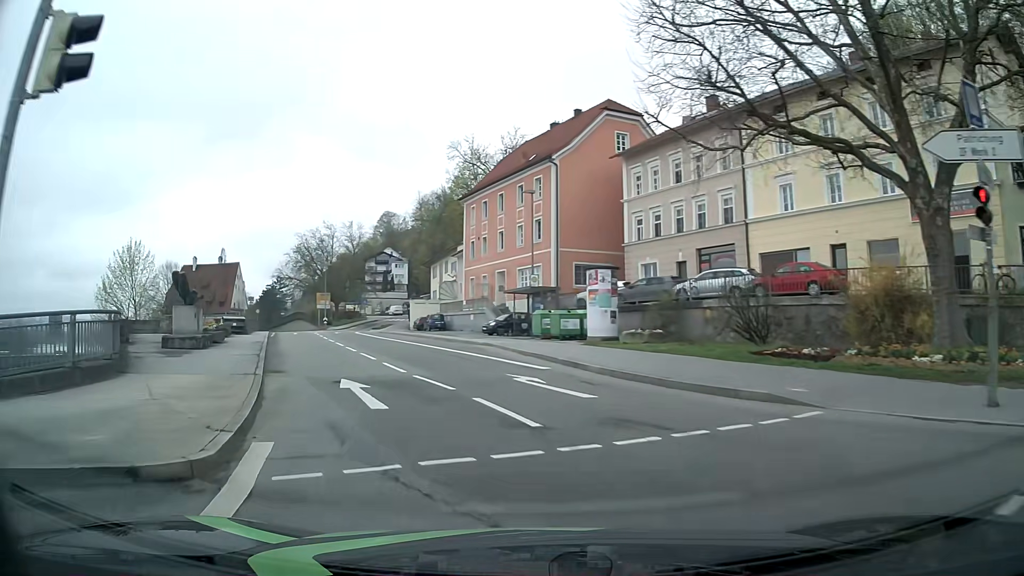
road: primary_link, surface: asphalt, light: Day
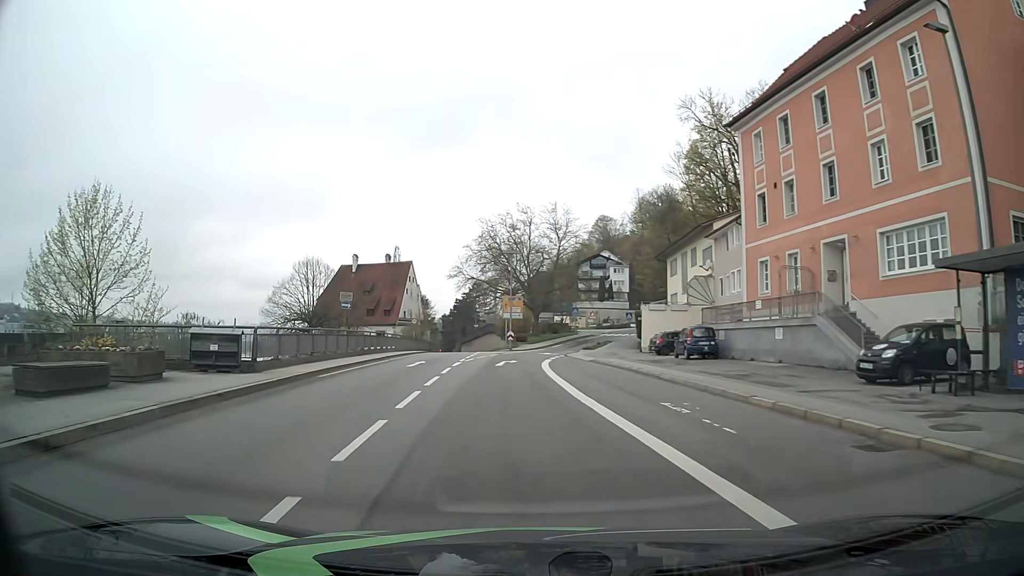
(-5.8, +27.8) m; -19°
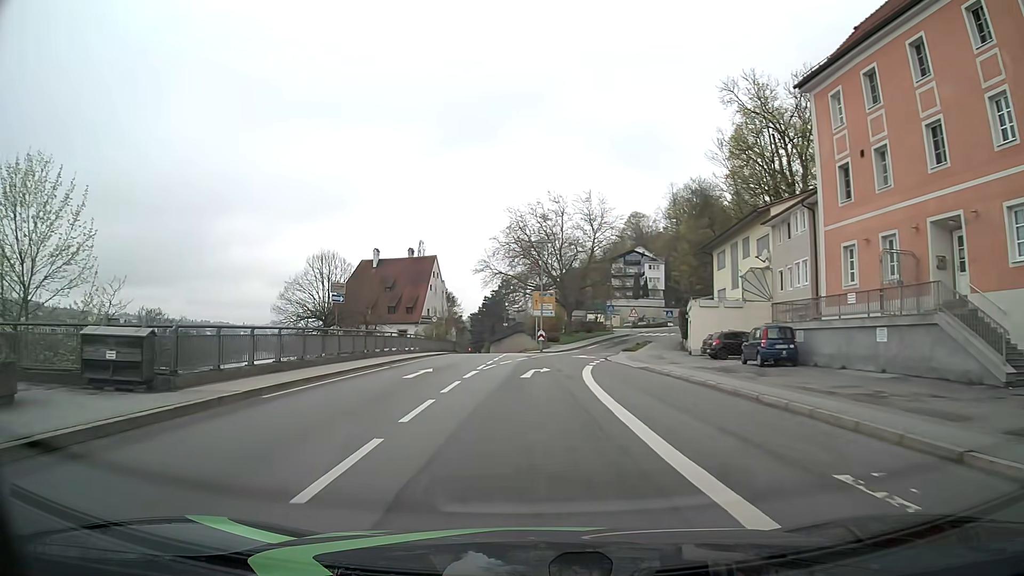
(-0.2, +6.3) m; -3°
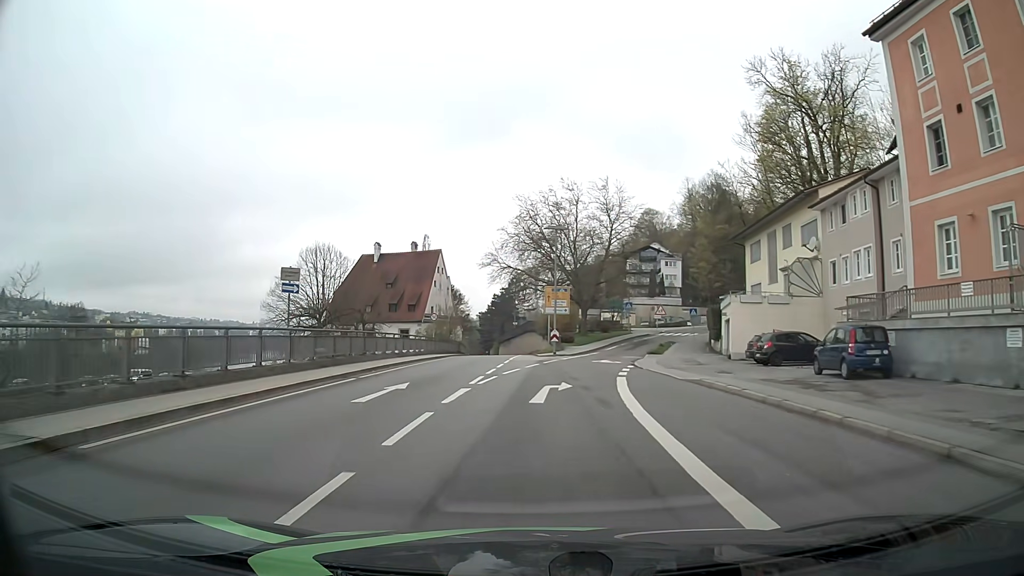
(-0.1, +6.5) m; -1°
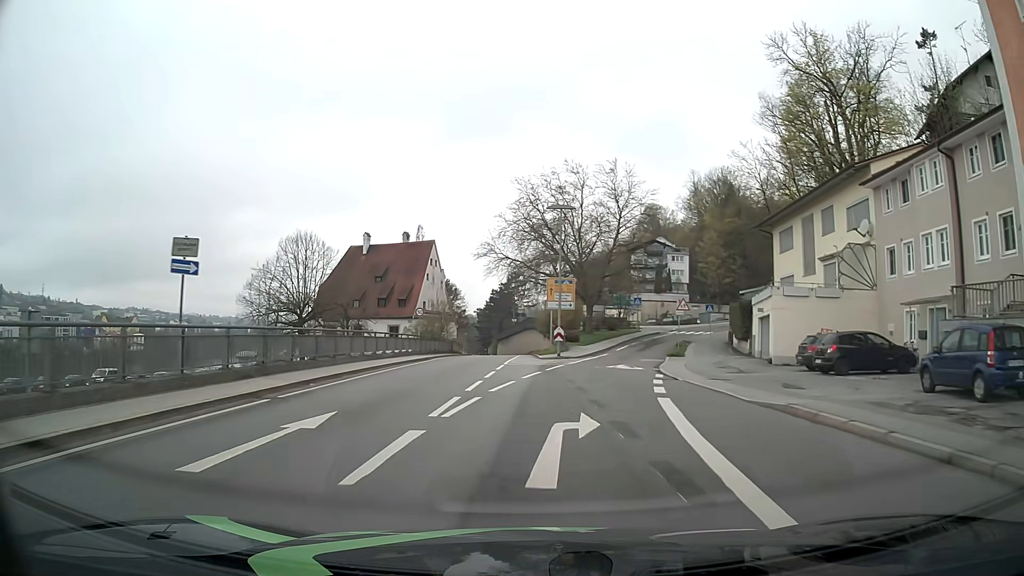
(0.0, +6.6) m; 0°
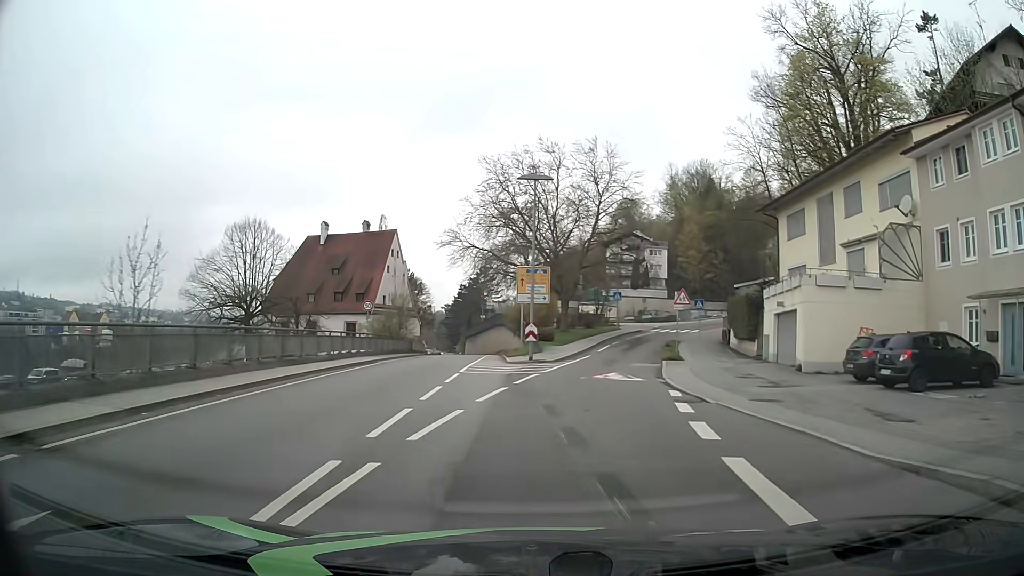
(+0.1, +6.7) m; +2°
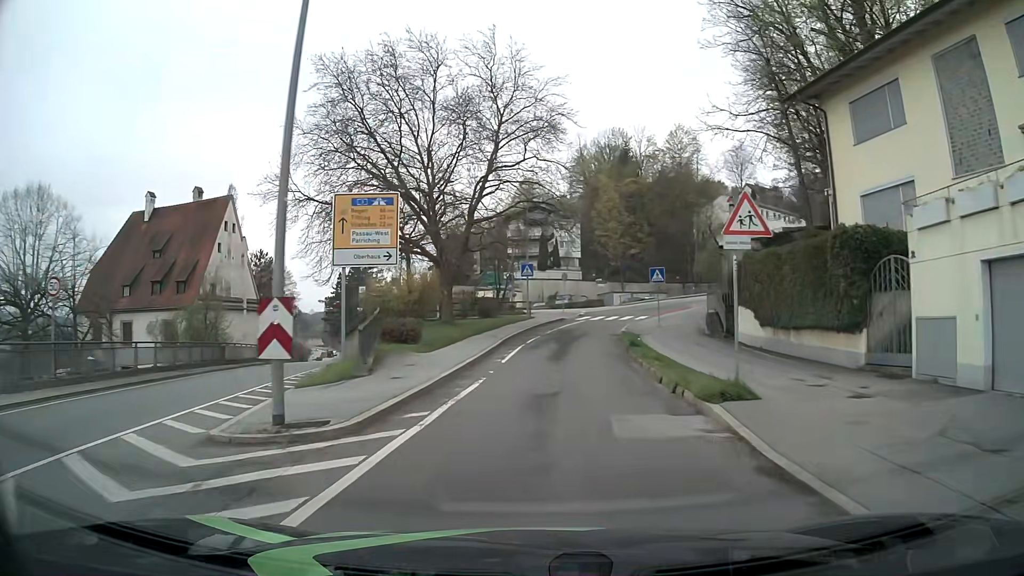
(+1.7, +20.5) m; +8°
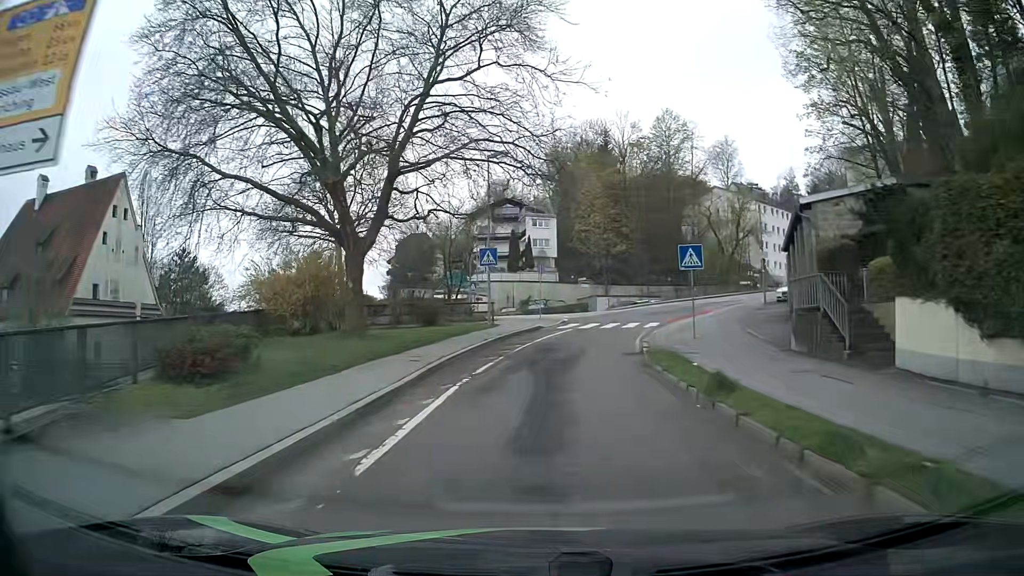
(+0.5, +13.8) m; +3°
(0, +10) (+1, +20) (+3, +30) (+6, +39) (+11, +48) (+18, +56) (+24, +63) (+31, +71) (+37, +78) (+44, +86) m
